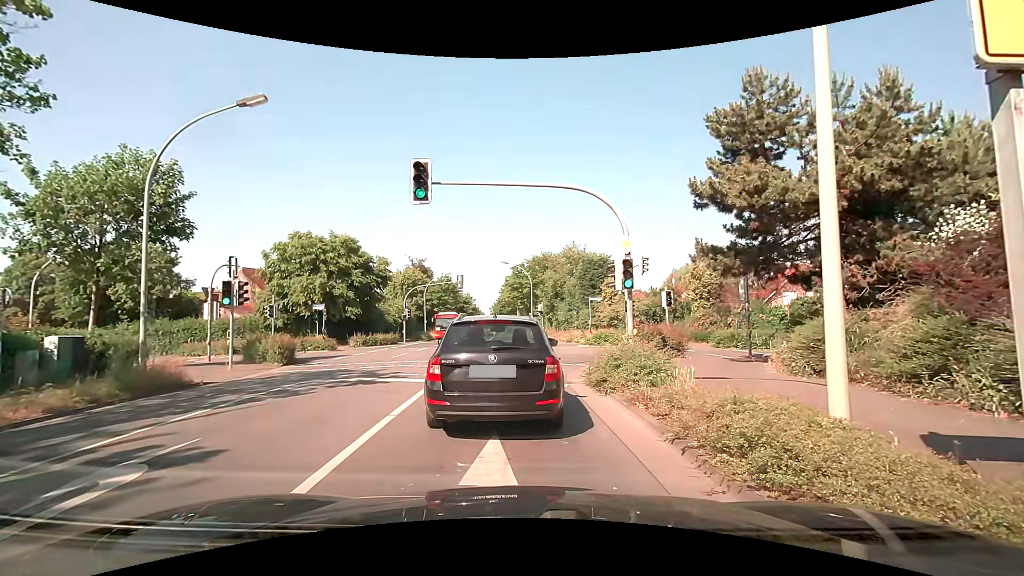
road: tertiary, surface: asphalt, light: Day
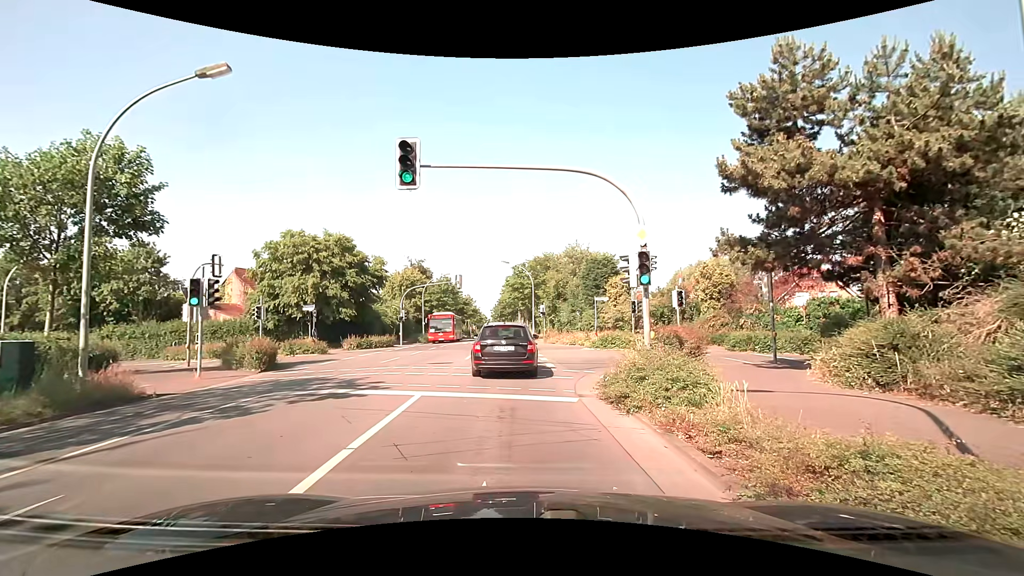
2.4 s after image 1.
(0.0, +1.9) m; 0°
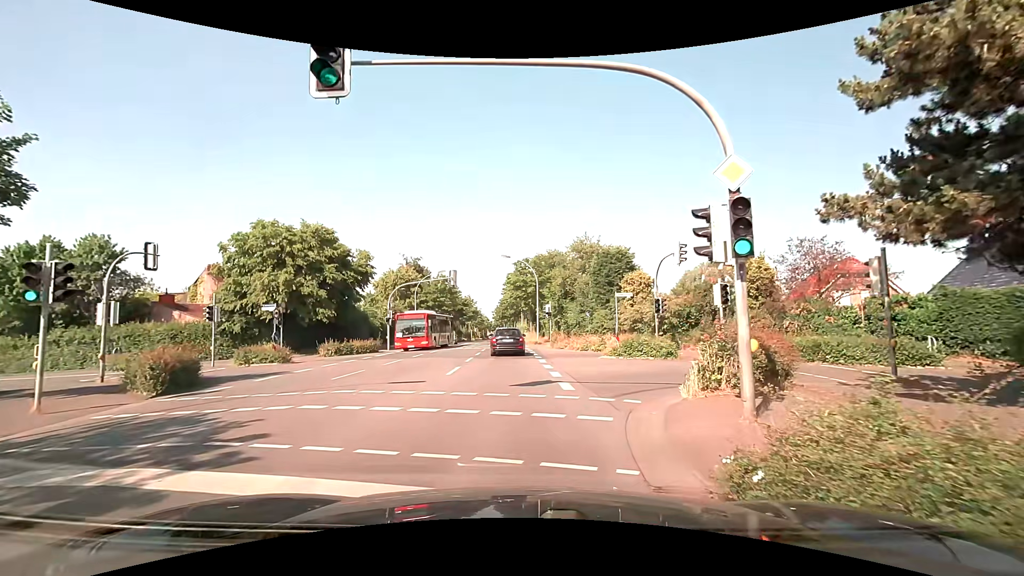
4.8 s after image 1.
(-0.4, +5.9) m; -3°
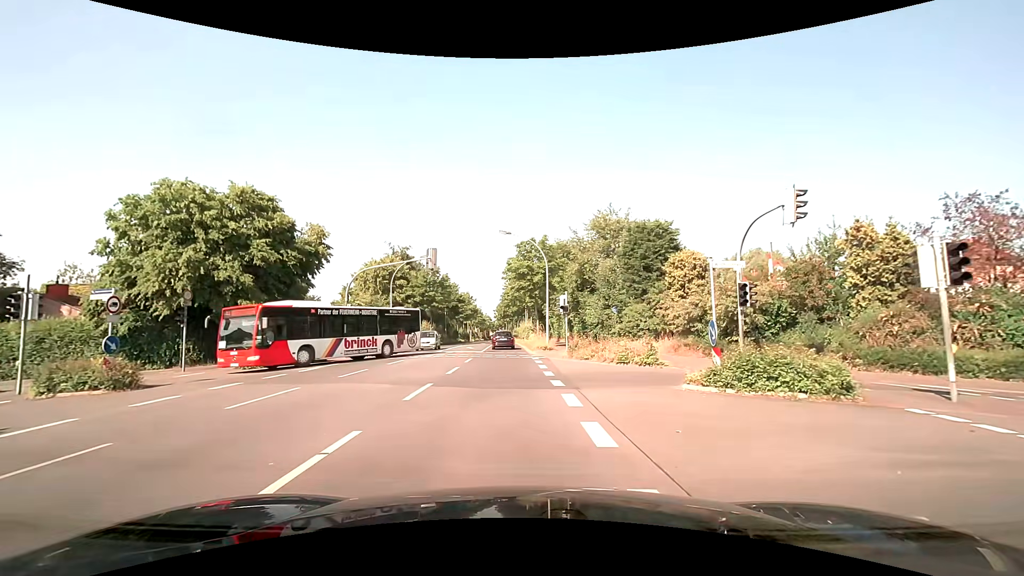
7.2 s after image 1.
(-0.3, +11.6) m; -2°
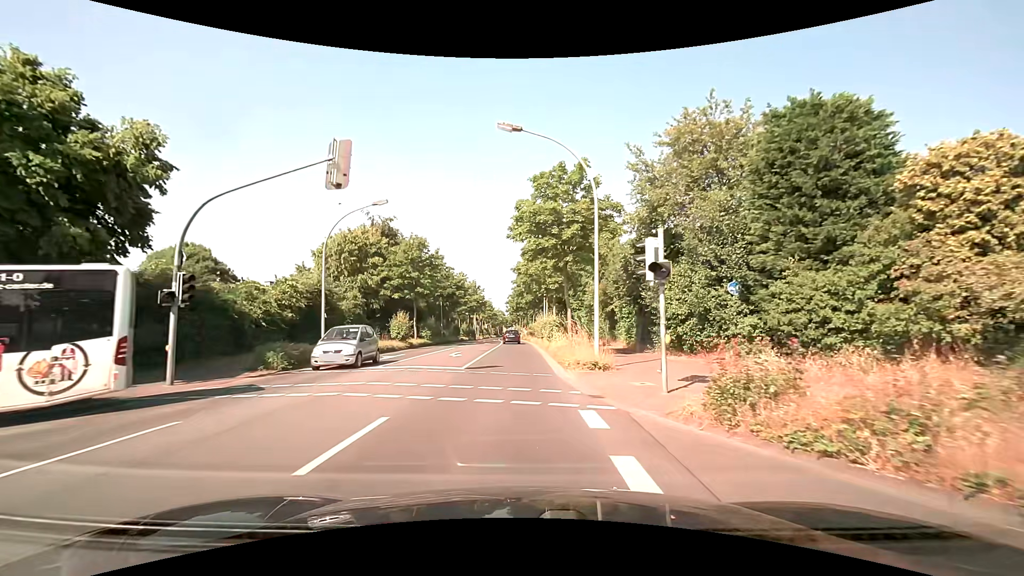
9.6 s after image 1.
(0.0, +17.4) m; -1°
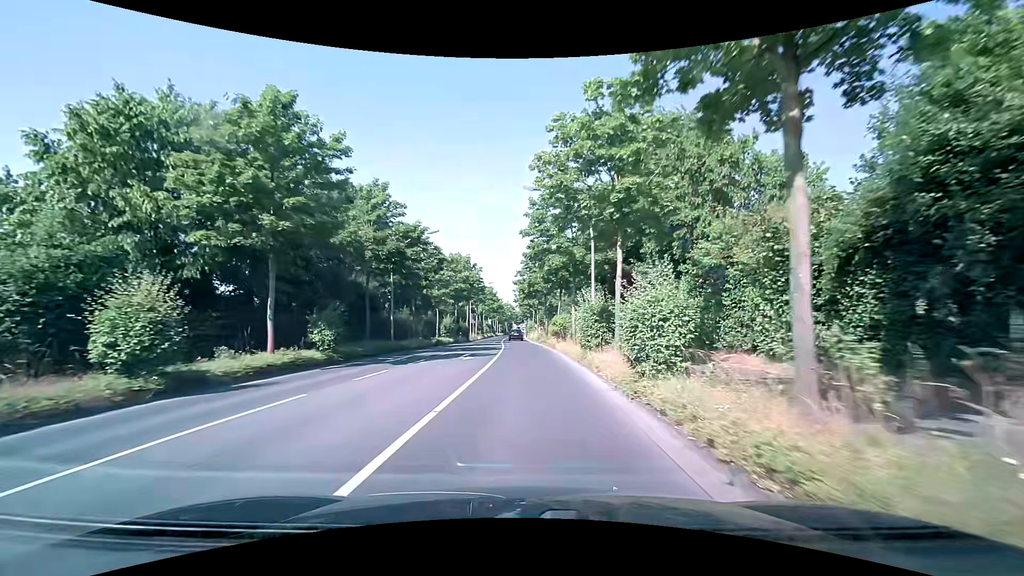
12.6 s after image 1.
(-0.7, +28.4) m; -1°
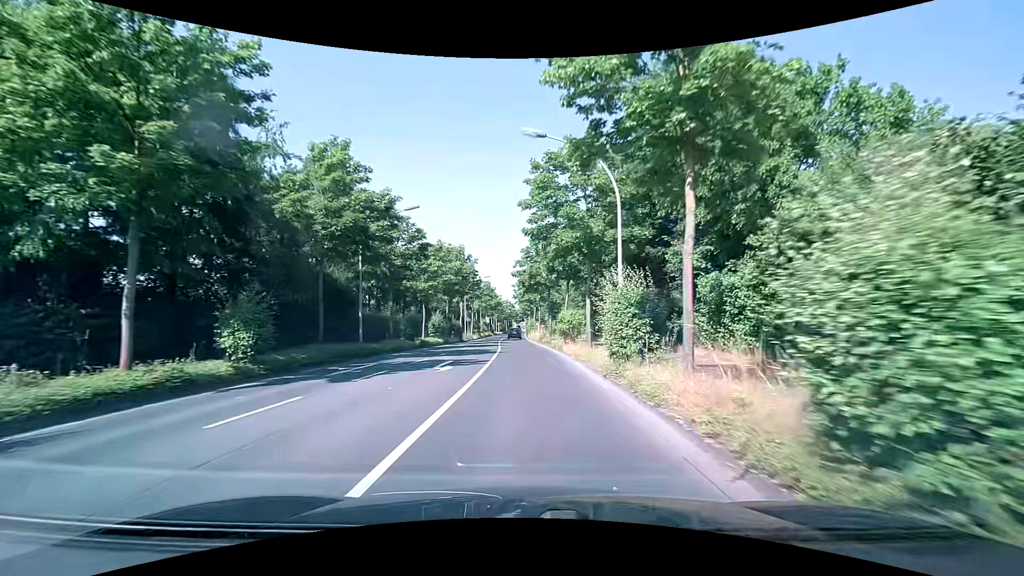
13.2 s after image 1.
(0.0, +6.5) m; 0°
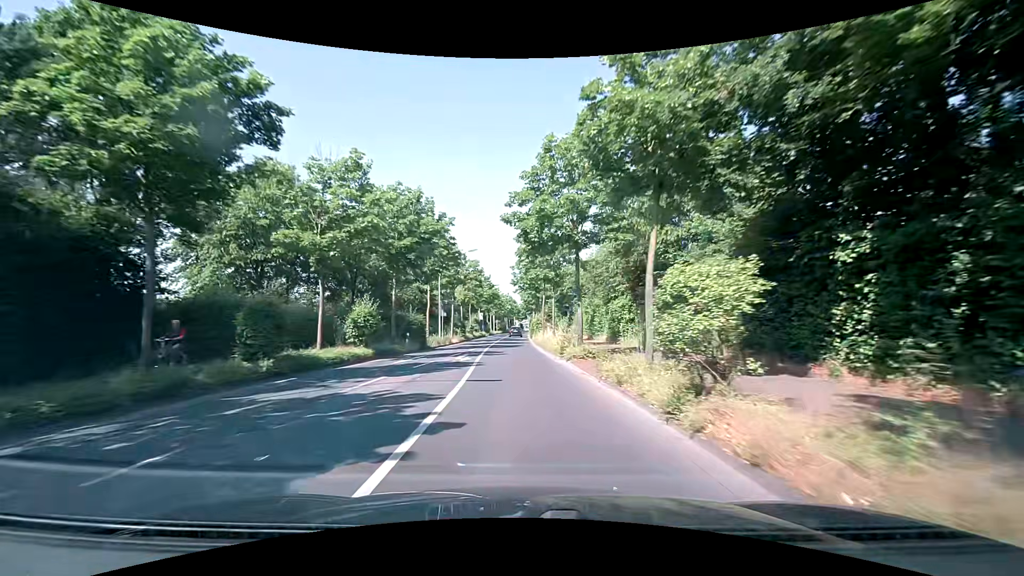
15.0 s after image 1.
(-0.2, +20.9) m; -1°
(0, +10) (0, +20) (0, +30) (0, +40) (-1, +50) (-1, +60) (-1, +70) (-1, +80) (-1, +90) (0, +100) m
